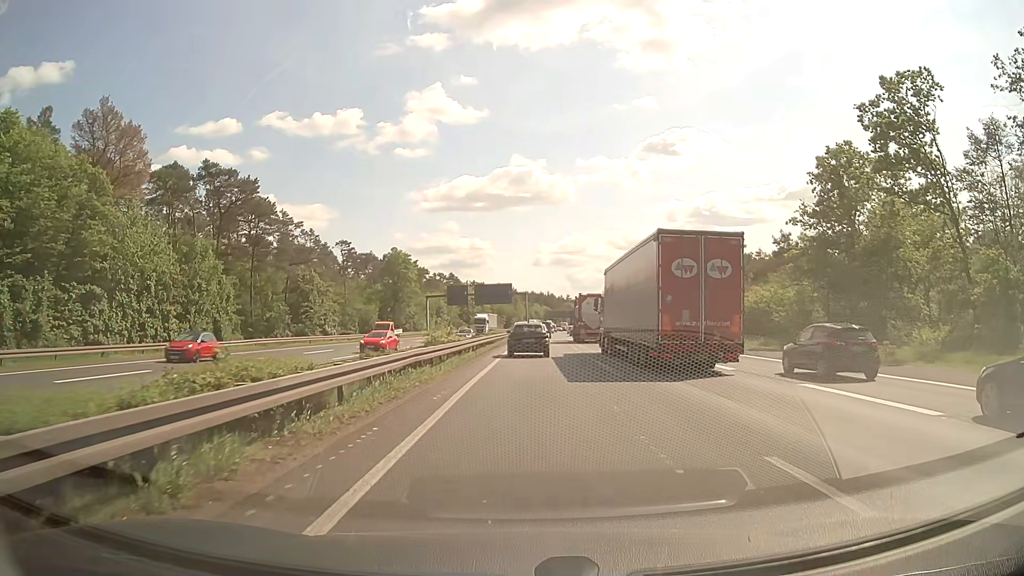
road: motorway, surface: asphalt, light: Day
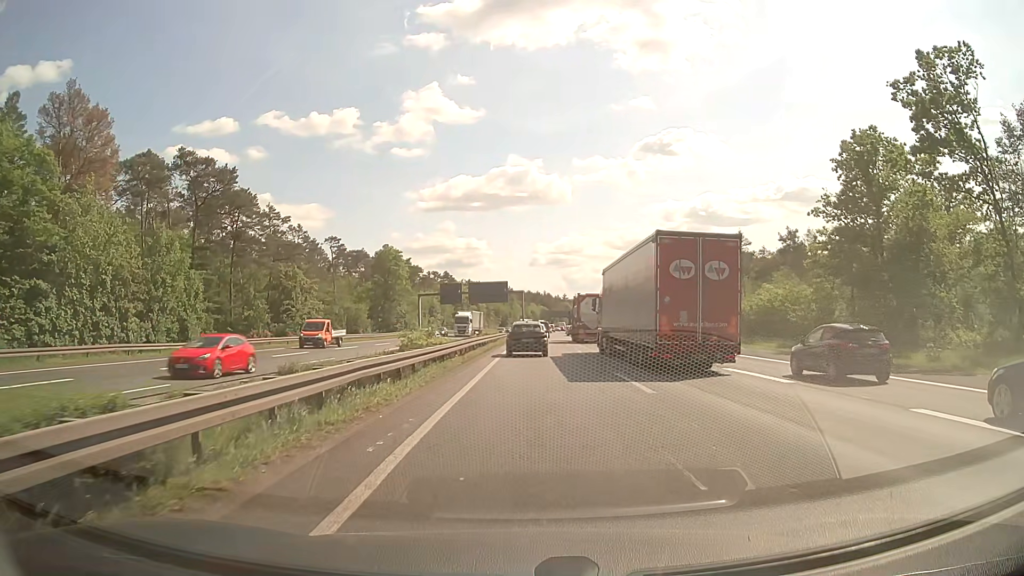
(0.0, +5.2) m; 0°
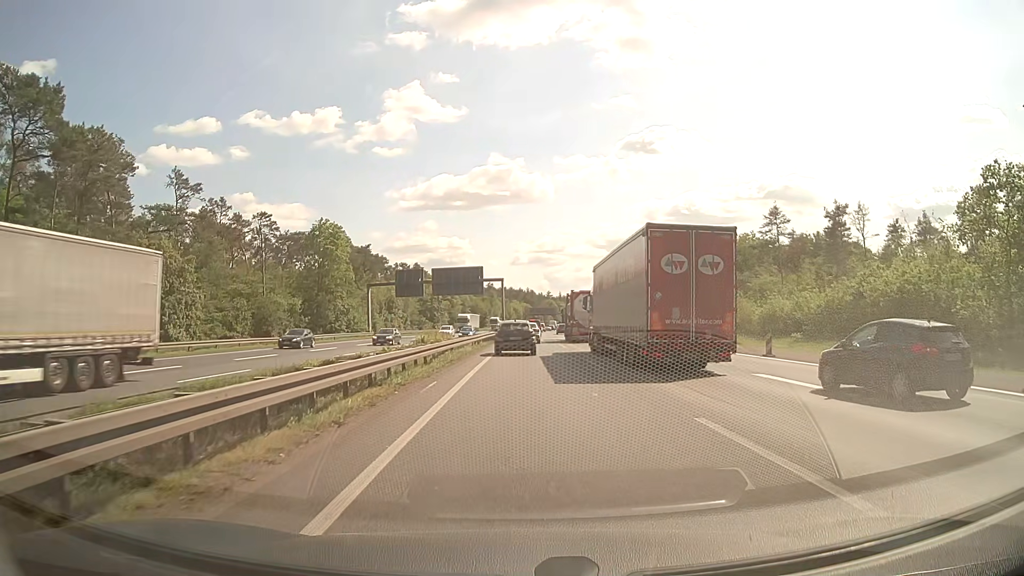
(+0.5, +28.2) m; +2°
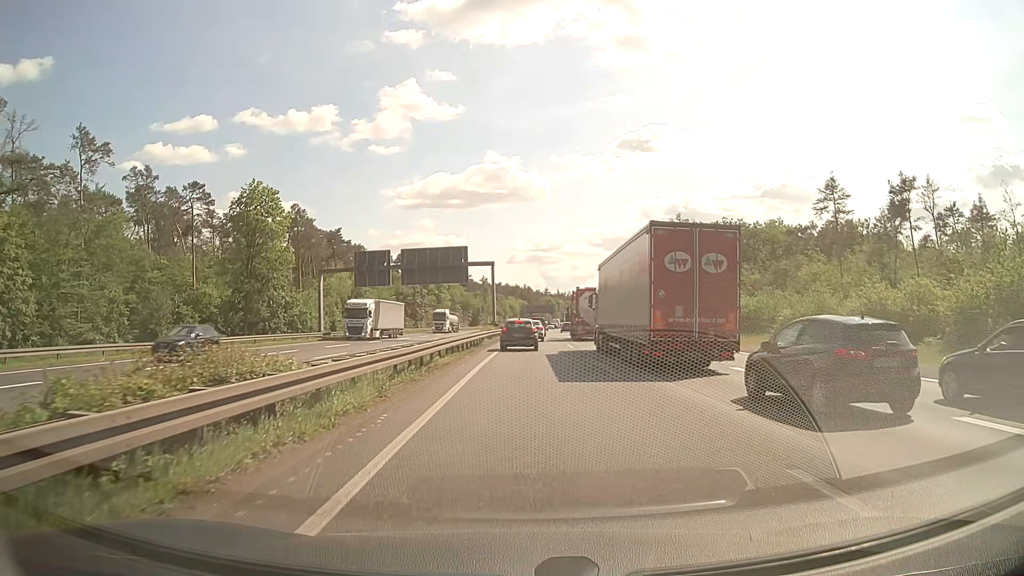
(+0.1, +21.6) m; 0°
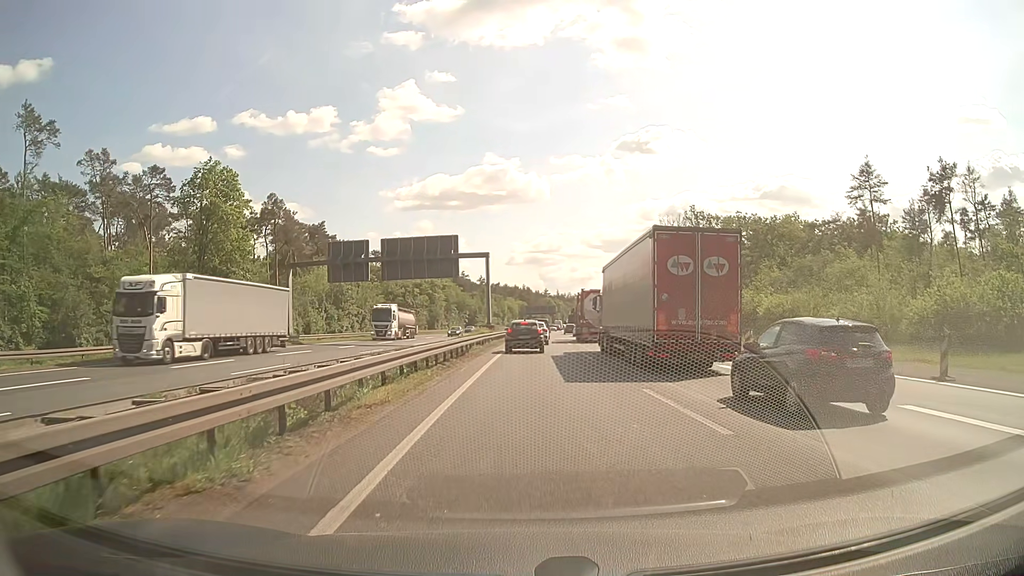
(0.0, +10.0) m; 0°
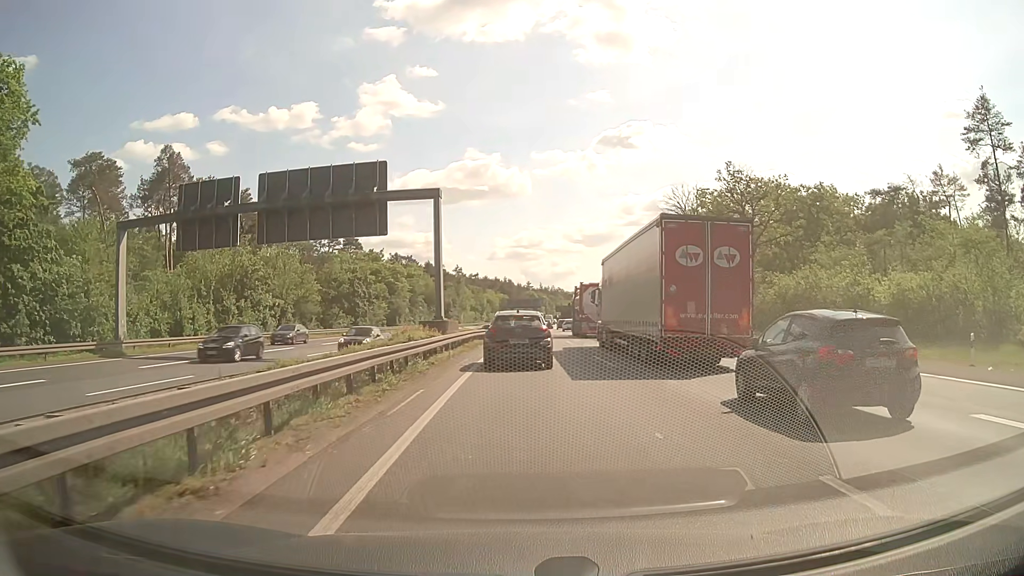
(+0.2, +26.6) m; +1°
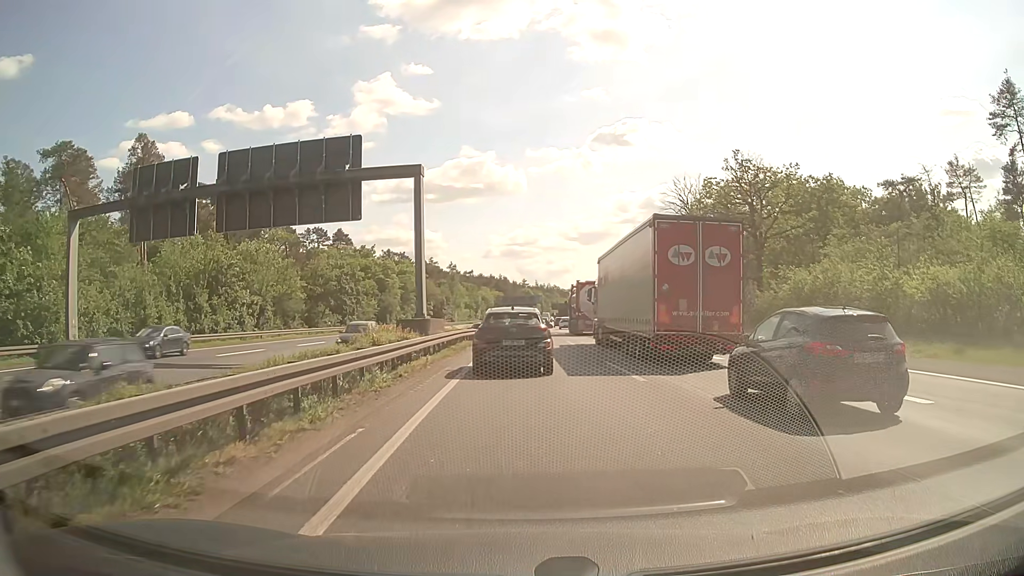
(0.0, +4.3) m; +1°
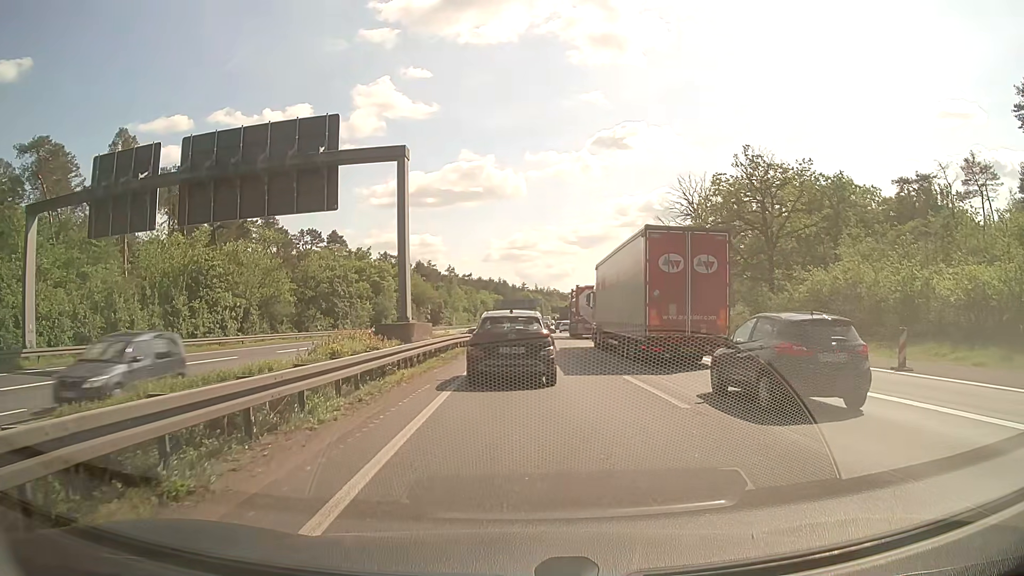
(0.0, +3.6) m; 0°
(0, +10) (0, +20) (0, +30) (+1, +40) (+1, +50) (+1, +60) (+1, +70) (+2, +80) (+2, +90) (+2, +100) m
